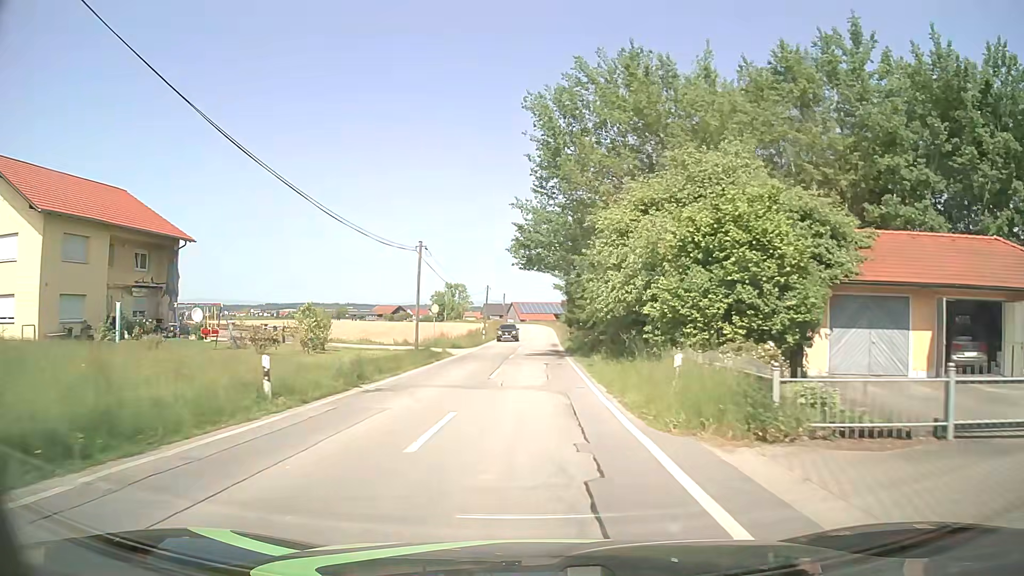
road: tertiary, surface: asphalt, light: Day
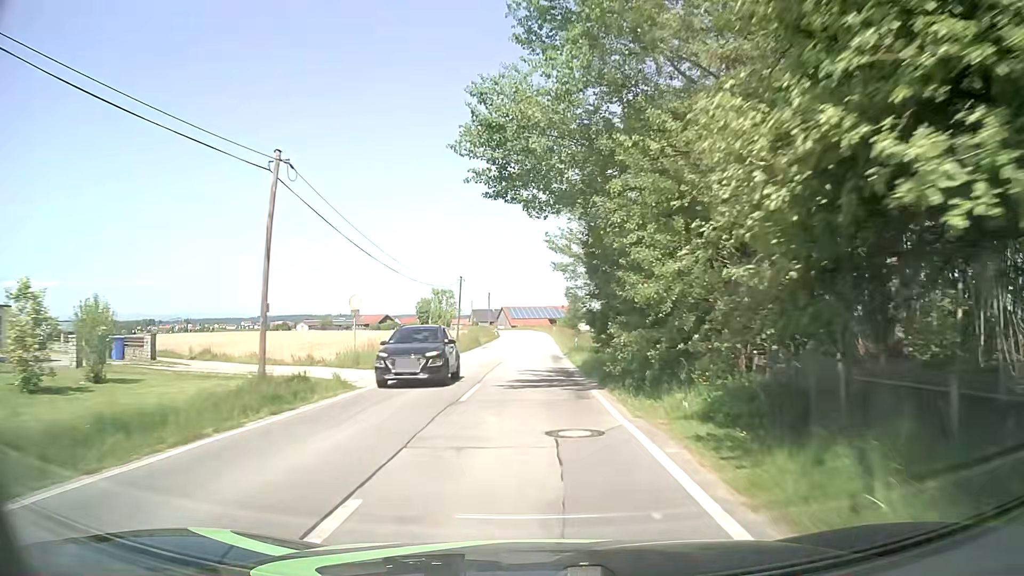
(+0.2, +18.5) m; +1°
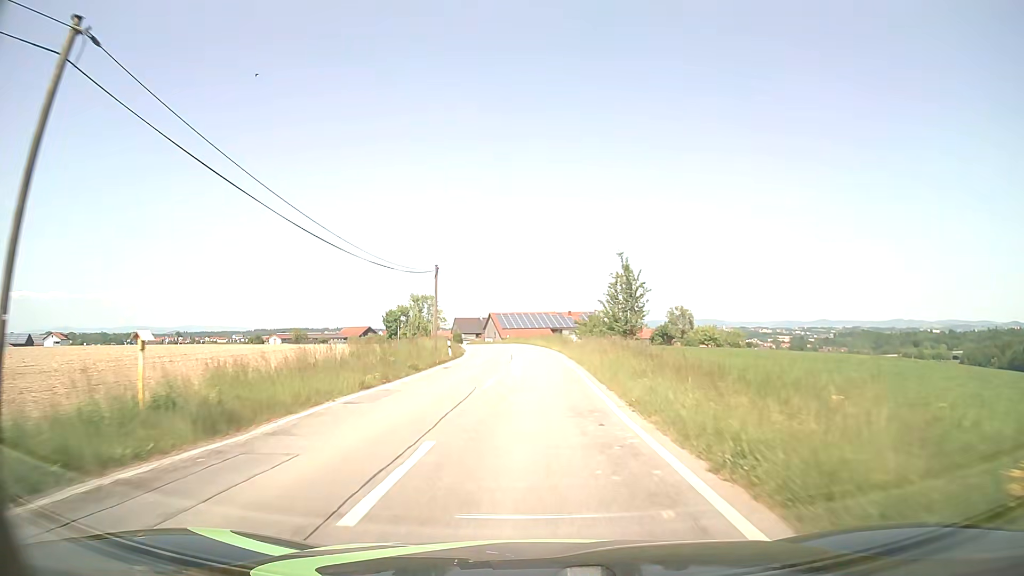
(0.0, +45.2) m; 0°
(0, +10) (0, +20) (0, +30) (0, +40) (-1, +50) (-2, +60) (-3, +70) (-5, +80) (-8, +89) (-10, +99) m
